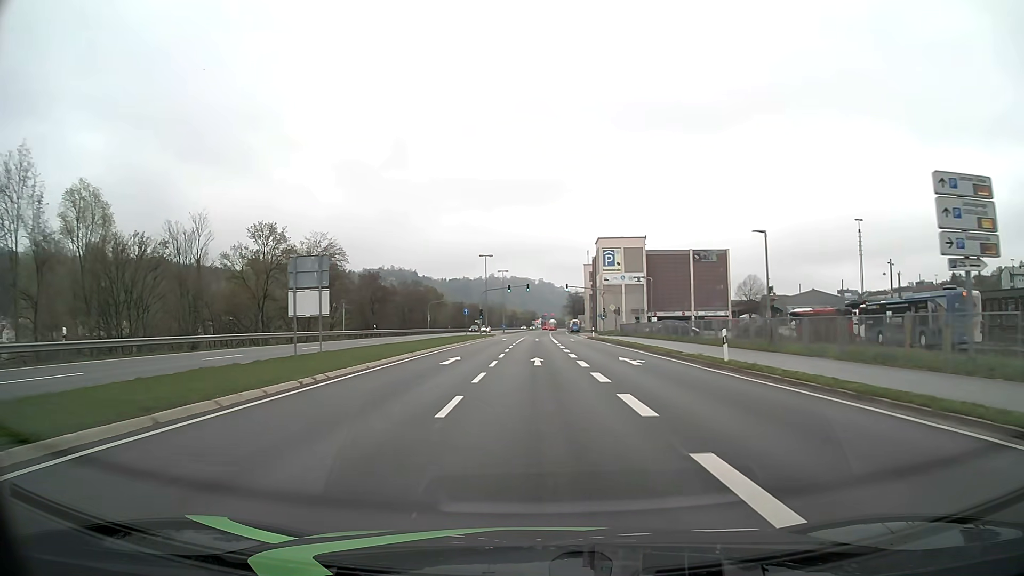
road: primary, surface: asphalt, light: Day
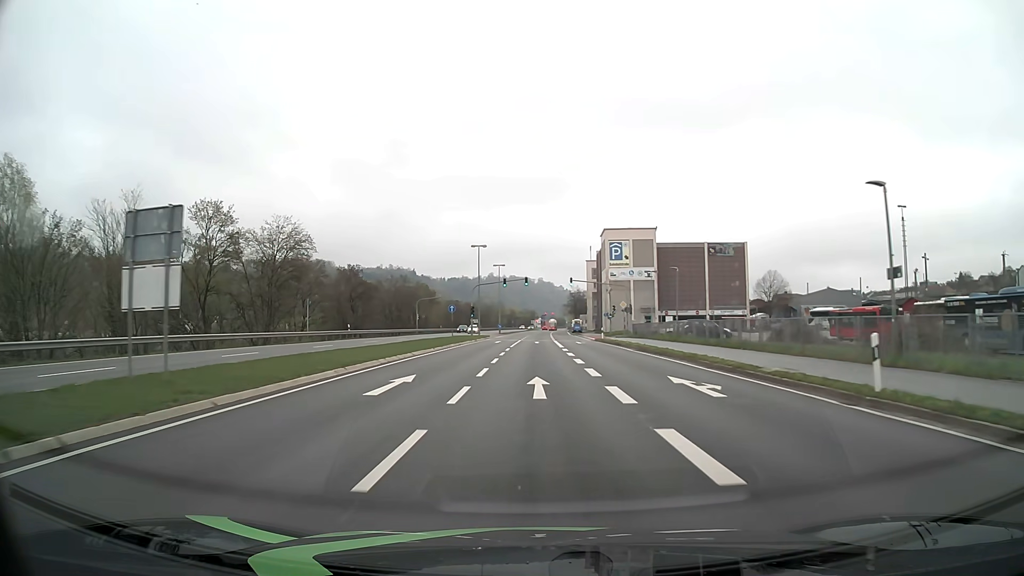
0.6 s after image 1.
(0.0, +10.2) m; 0°
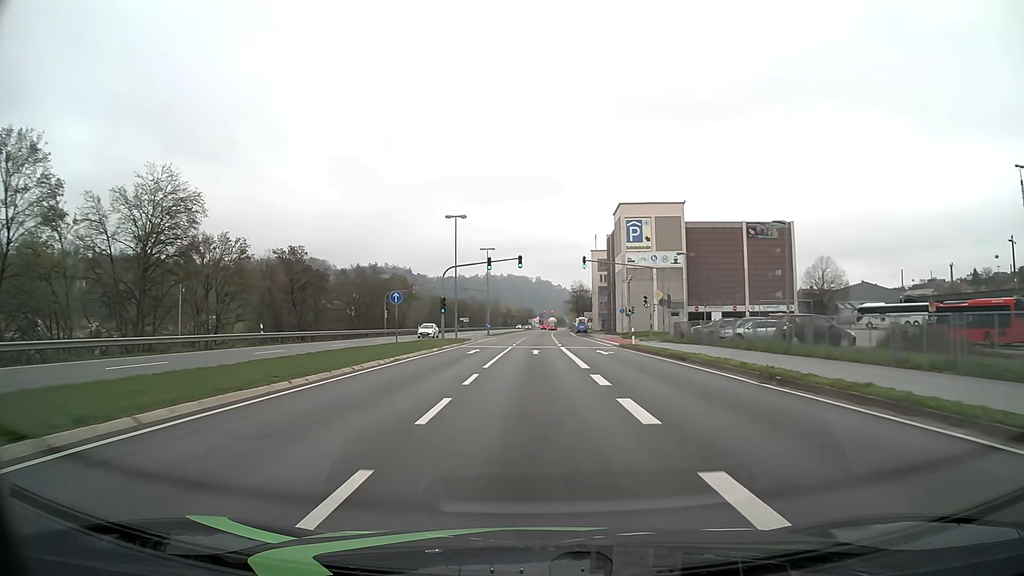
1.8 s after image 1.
(0.0, +20.5) m; 0°
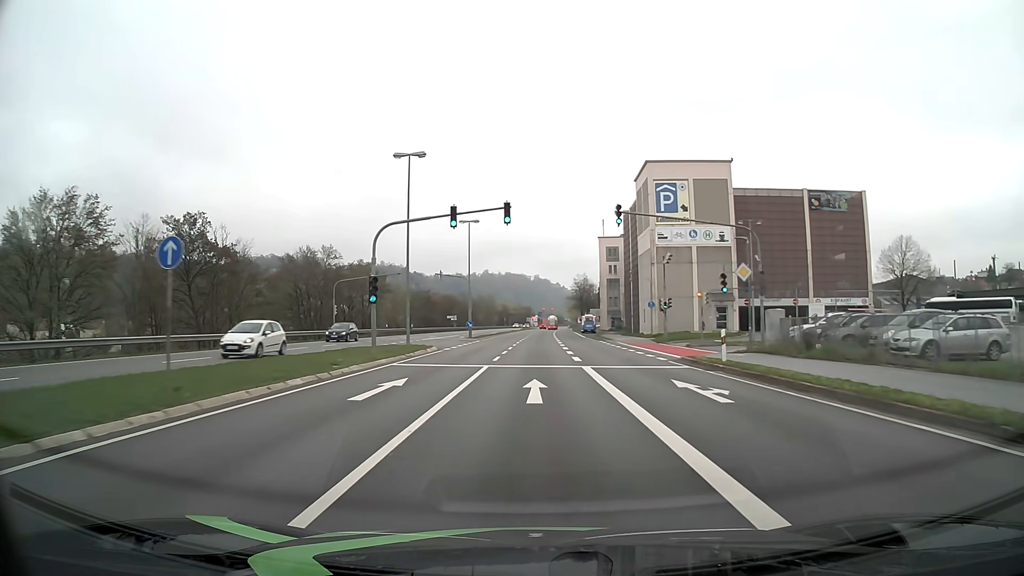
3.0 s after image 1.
(0.0, +20.5) m; 0°
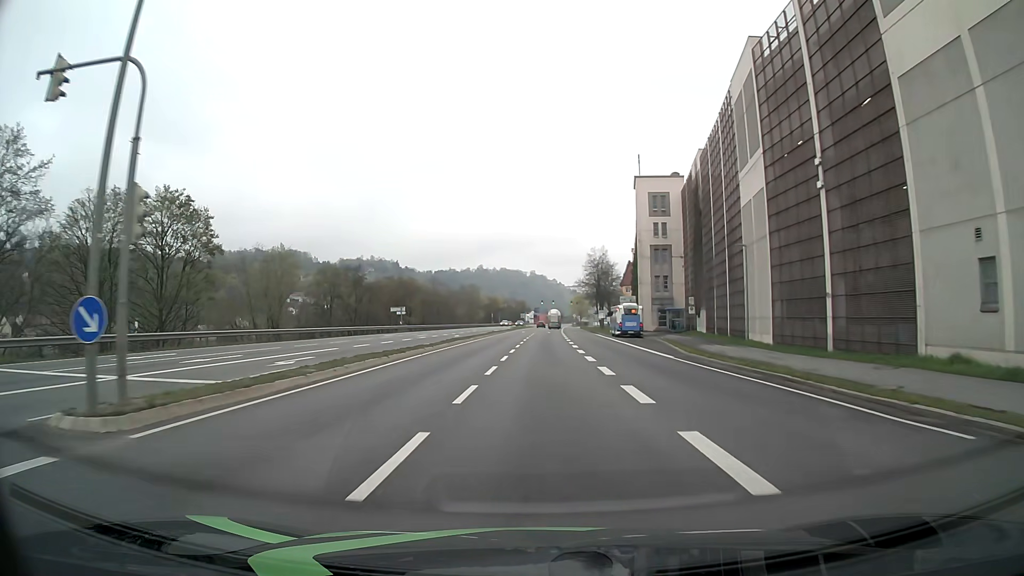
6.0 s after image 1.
(+0.2, +50.1) m; 0°
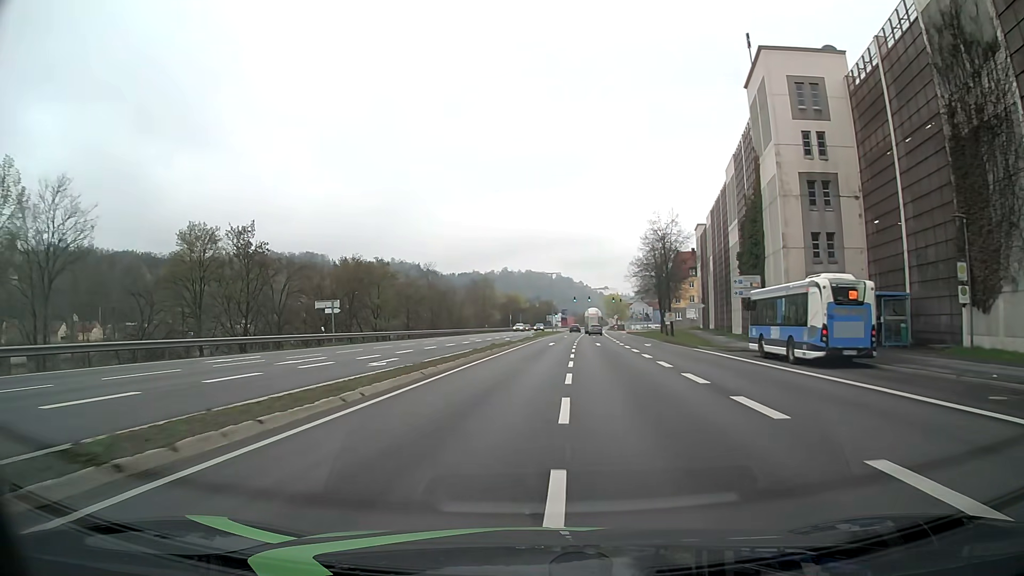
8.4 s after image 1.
(-0.6, +37.9) m; -2°
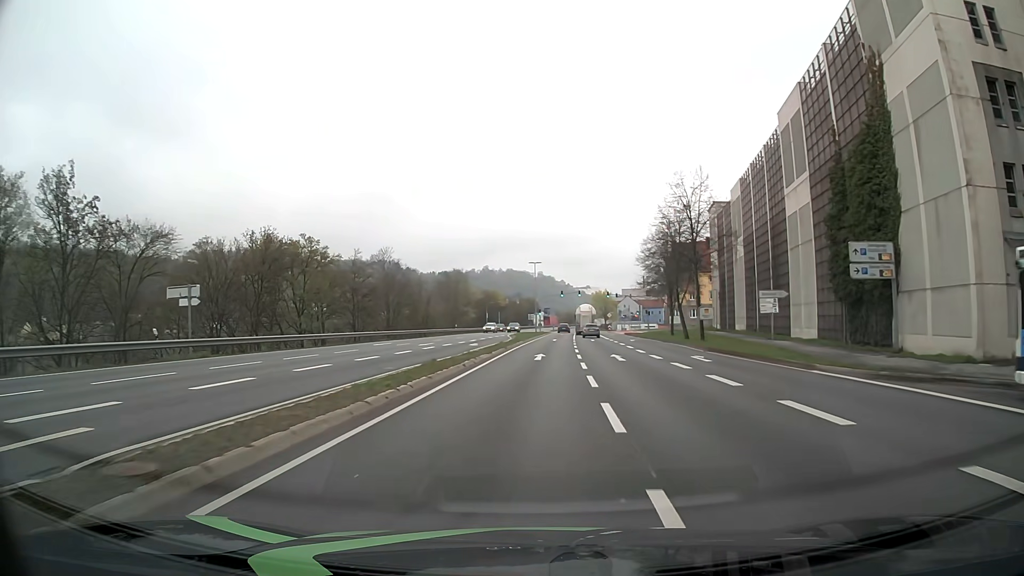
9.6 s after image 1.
(+0.1, +18.8) m; +2°
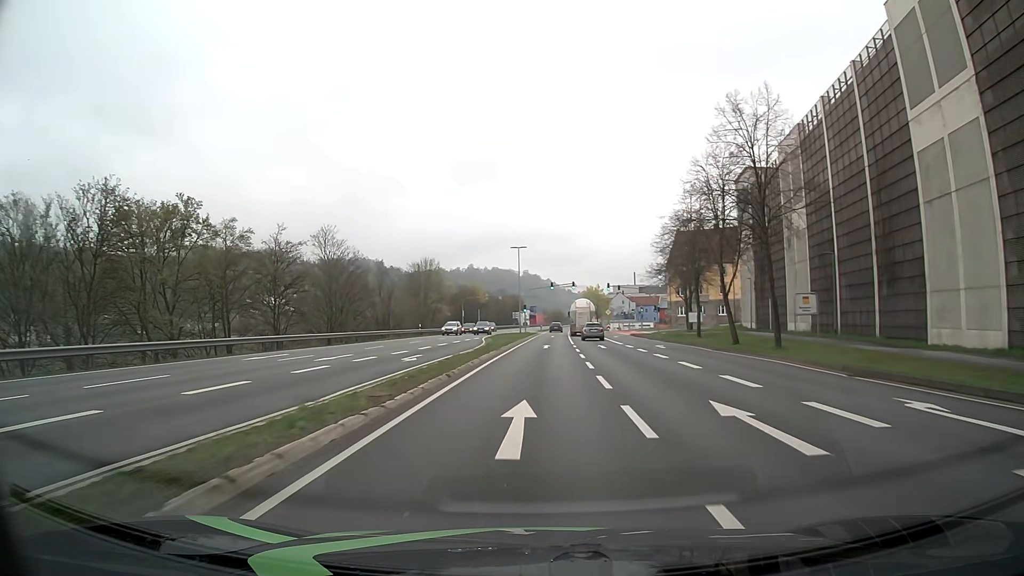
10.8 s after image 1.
(+0.2, +18.6) m; +2°
(0, +10) (0, +20) (0, +30) (0, +40) (+1, +50) (+1, +60) (+1, +70) (+1, +80) (+2, +90) (+2, +100) m
